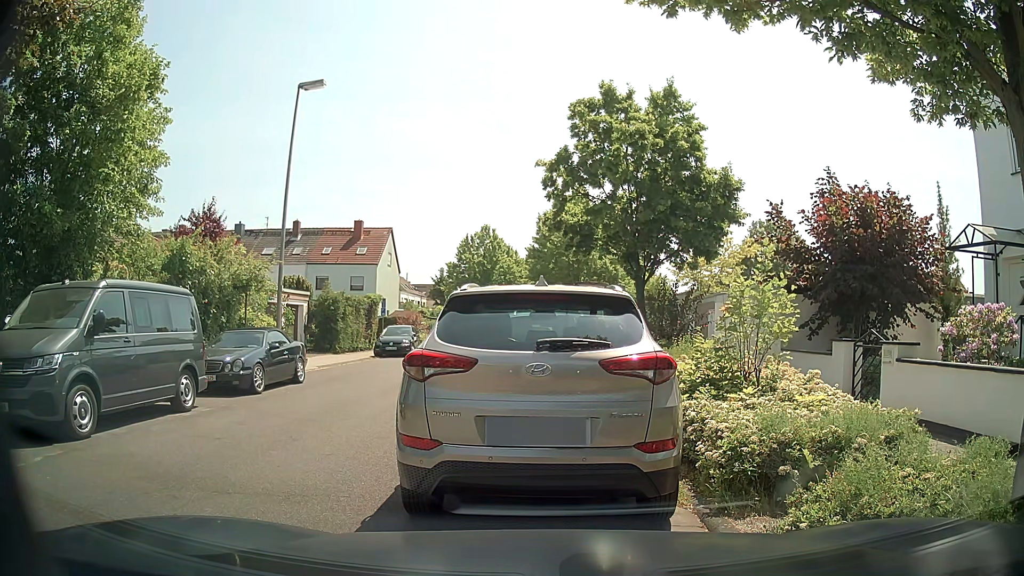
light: Day
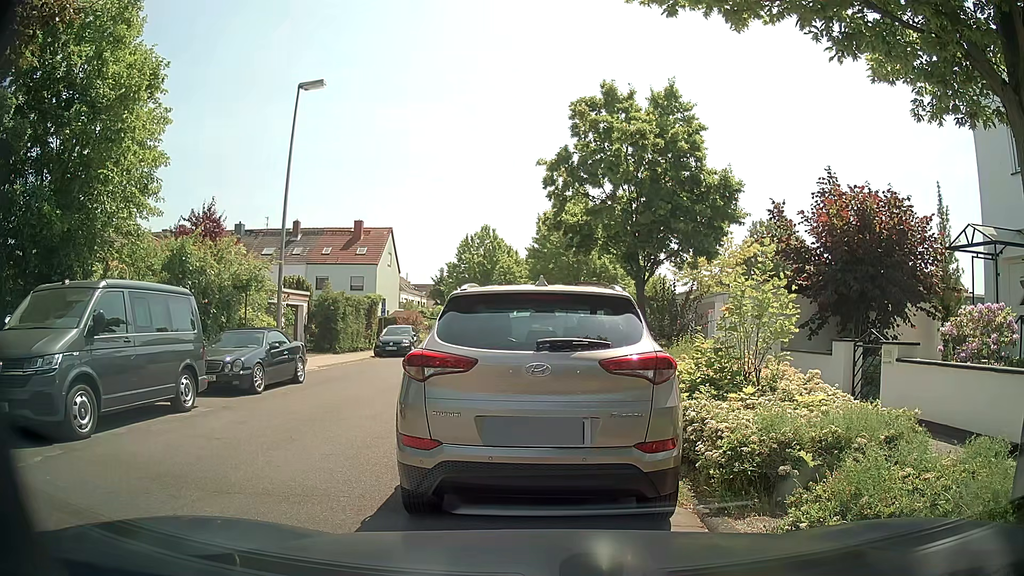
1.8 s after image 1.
(0.0, 0.0) m; 0°
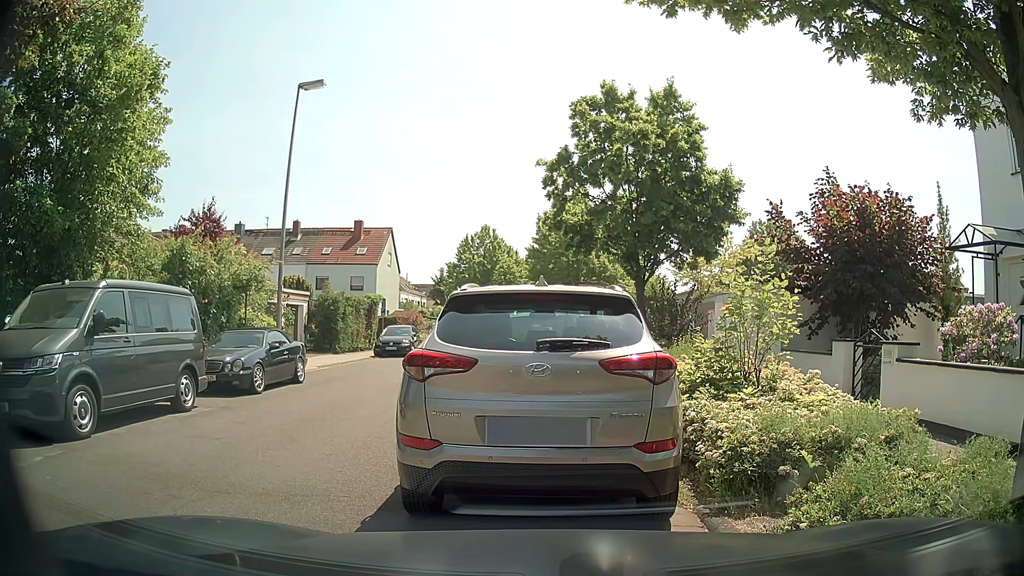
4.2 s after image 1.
(0.0, 0.0) m; 0°
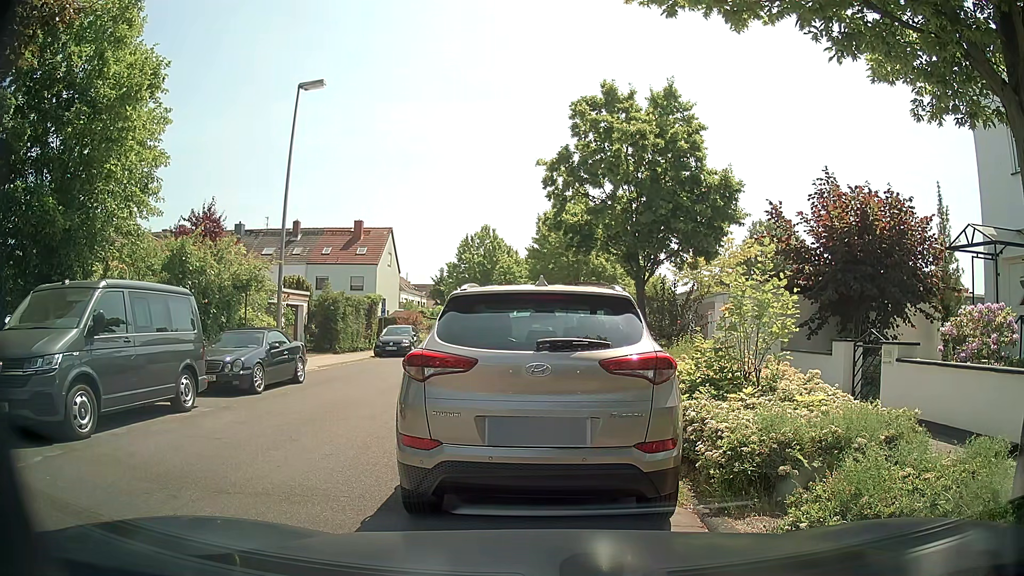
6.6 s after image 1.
(0.0, 0.0) m; 0°
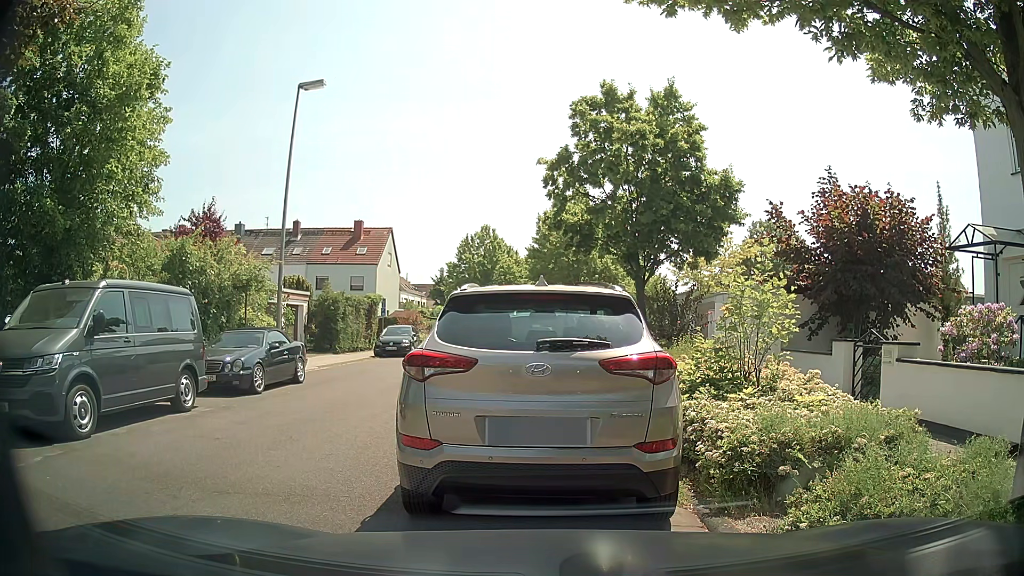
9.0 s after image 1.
(0.0, 0.0) m; 0°
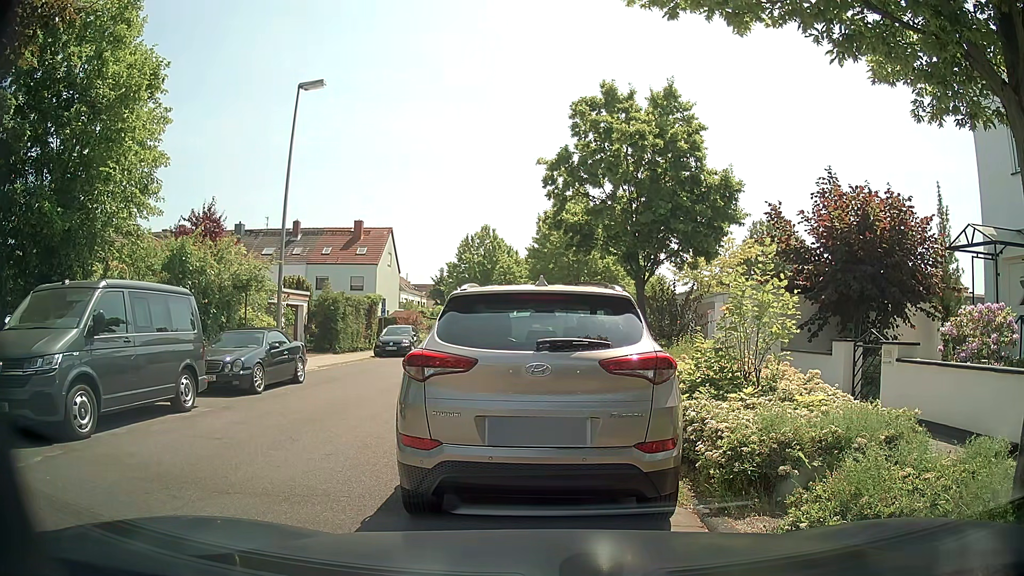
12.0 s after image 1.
(0.0, 0.0) m; 0°
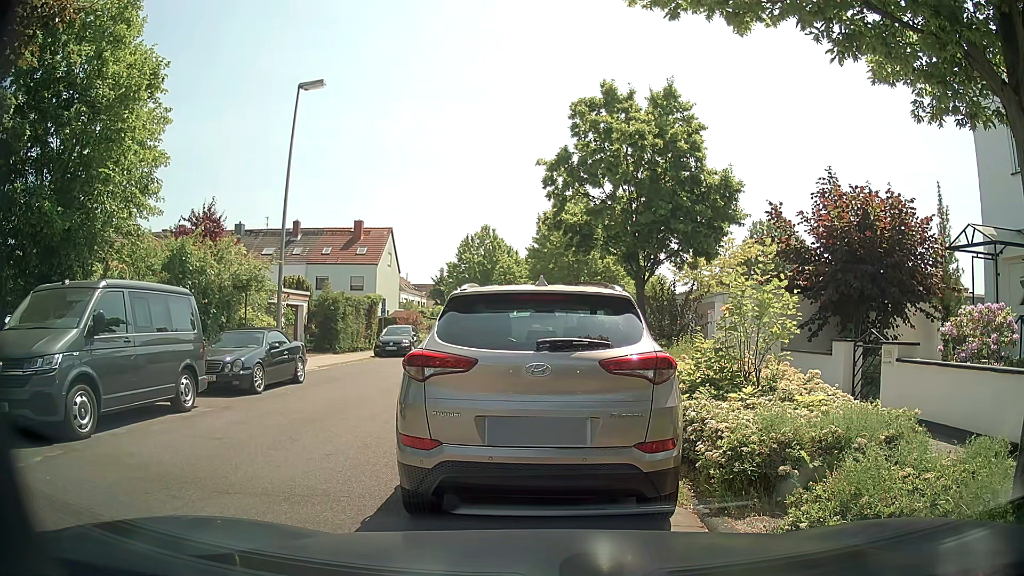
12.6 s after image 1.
(0.0, 0.0) m; 0°
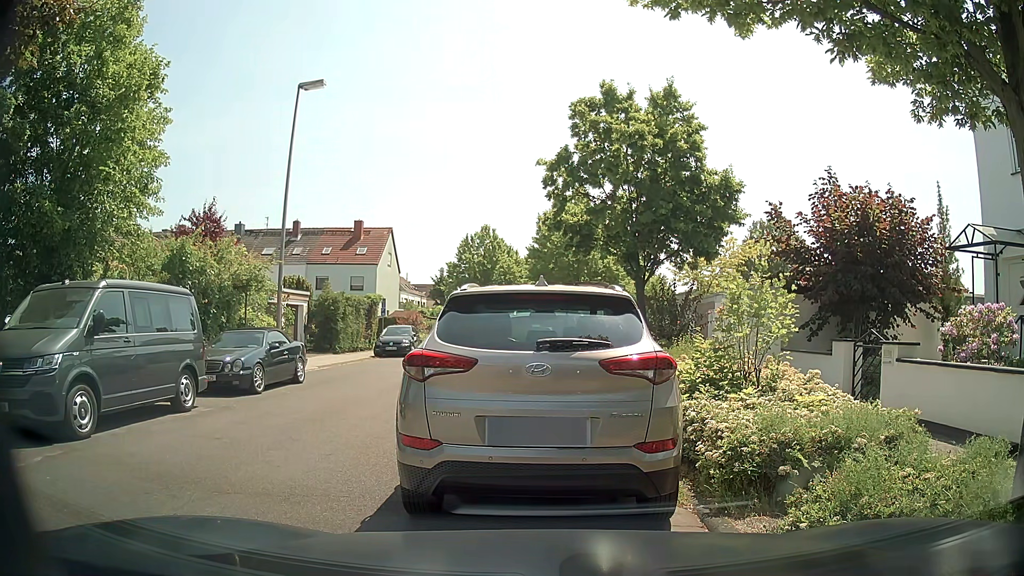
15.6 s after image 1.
(0.0, 0.0) m; 0°
